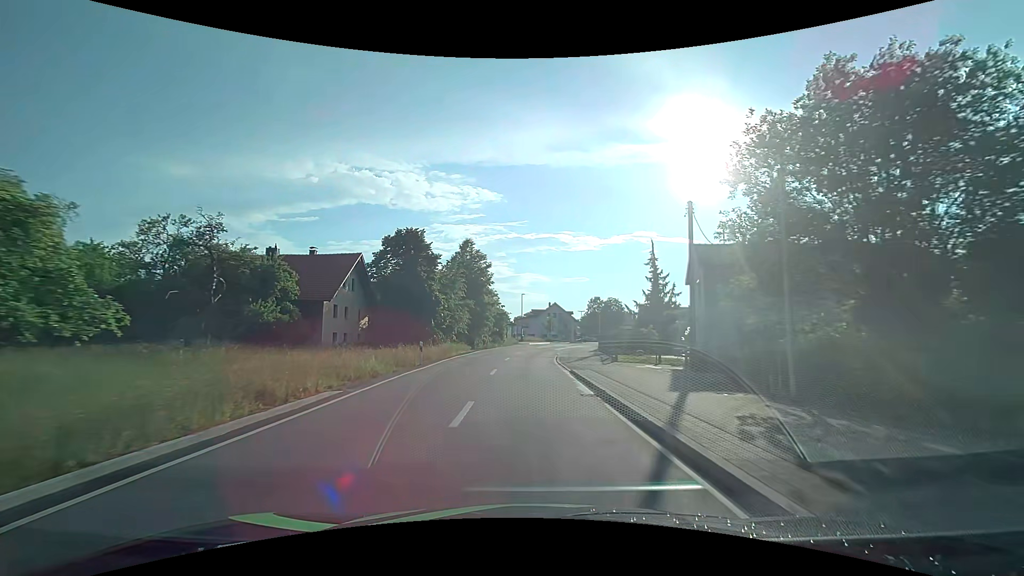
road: tertiary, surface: asphalt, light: Day
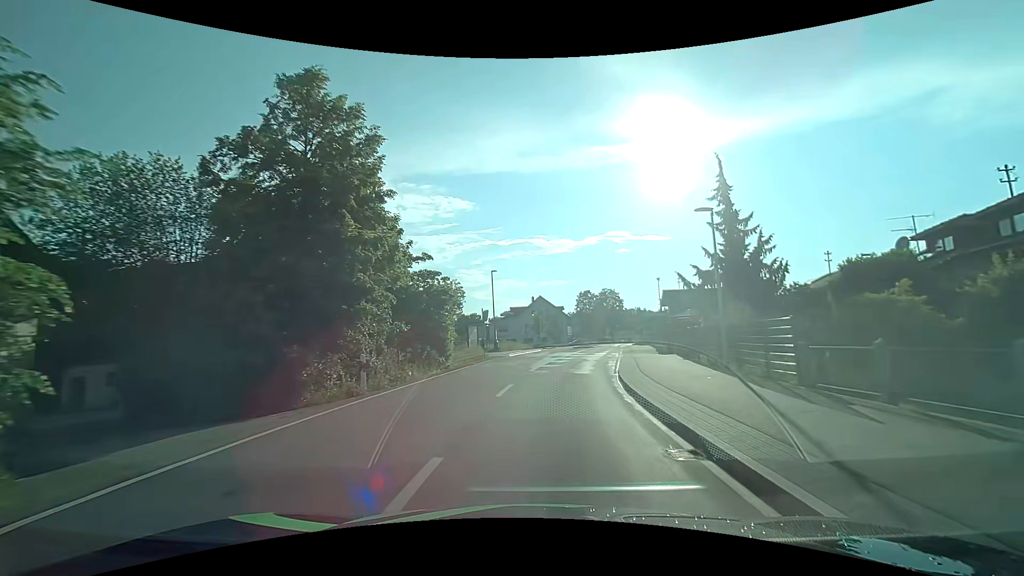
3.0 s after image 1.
(-0.1, +35.0) m; +2°
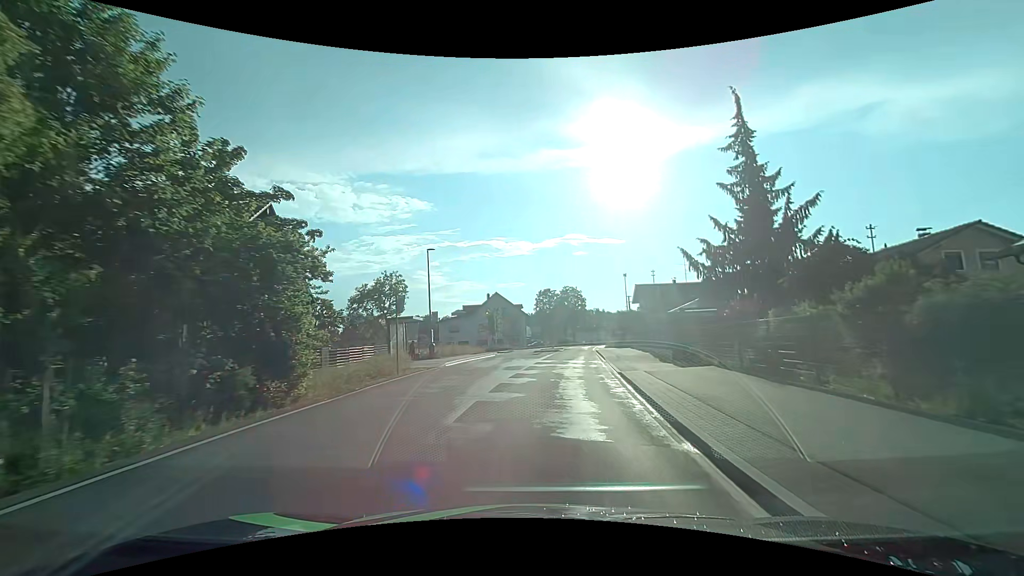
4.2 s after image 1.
(+0.5, +12.7) m; +5°
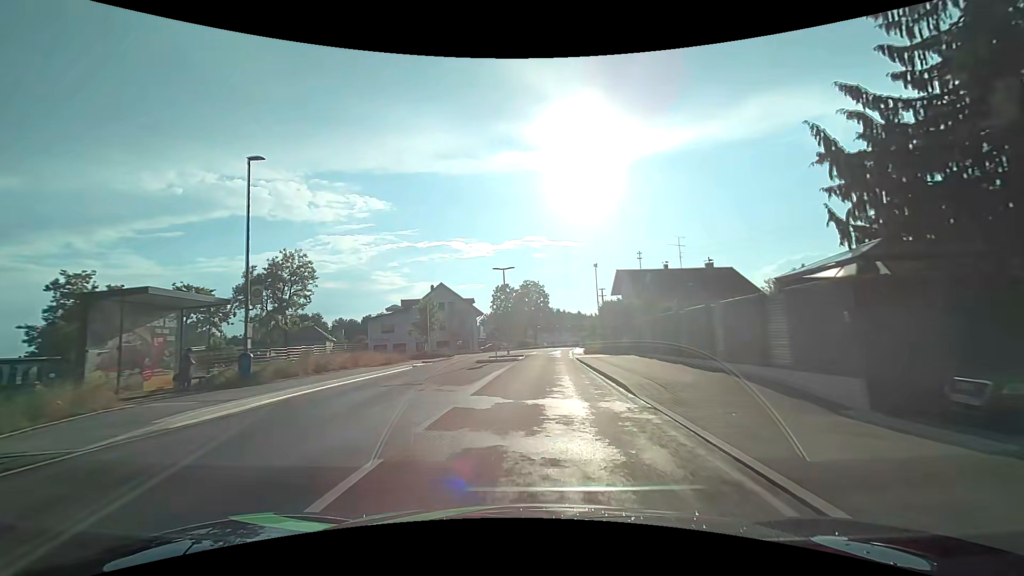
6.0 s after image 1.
(+0.9, +18.7) m; +5°
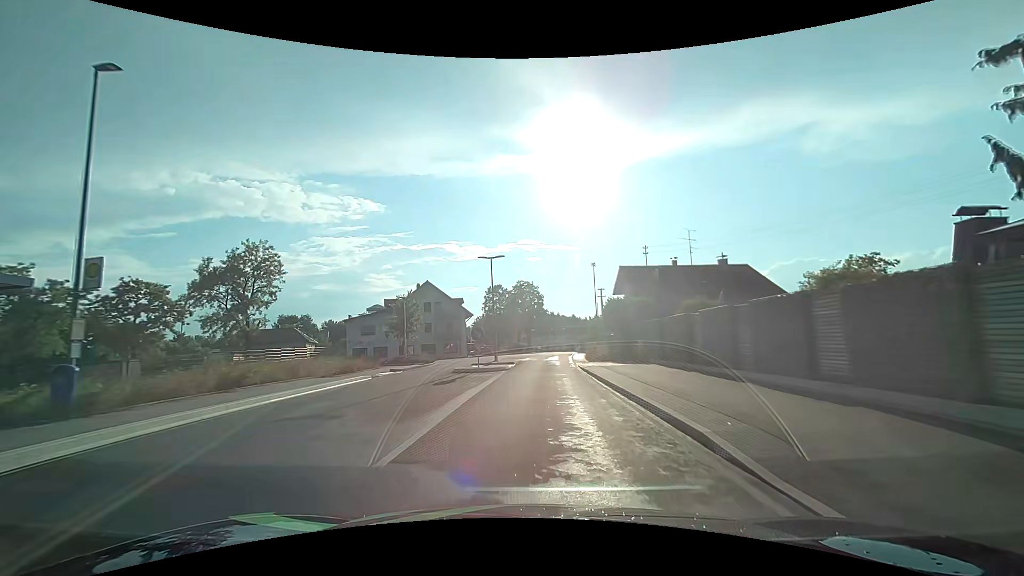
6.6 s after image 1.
(0.0, +6.3) m; 0°
